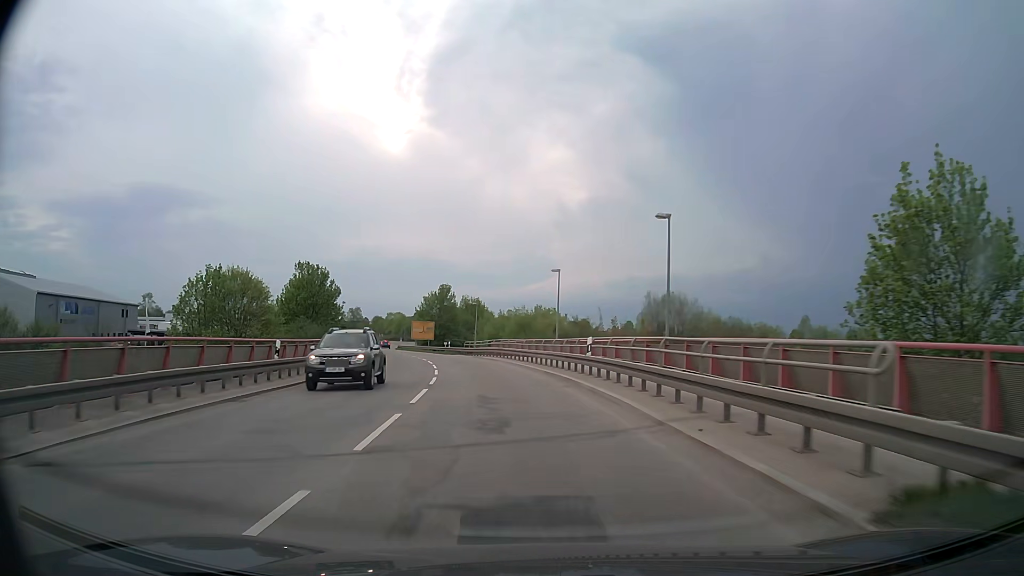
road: secondary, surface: asphalt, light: Day
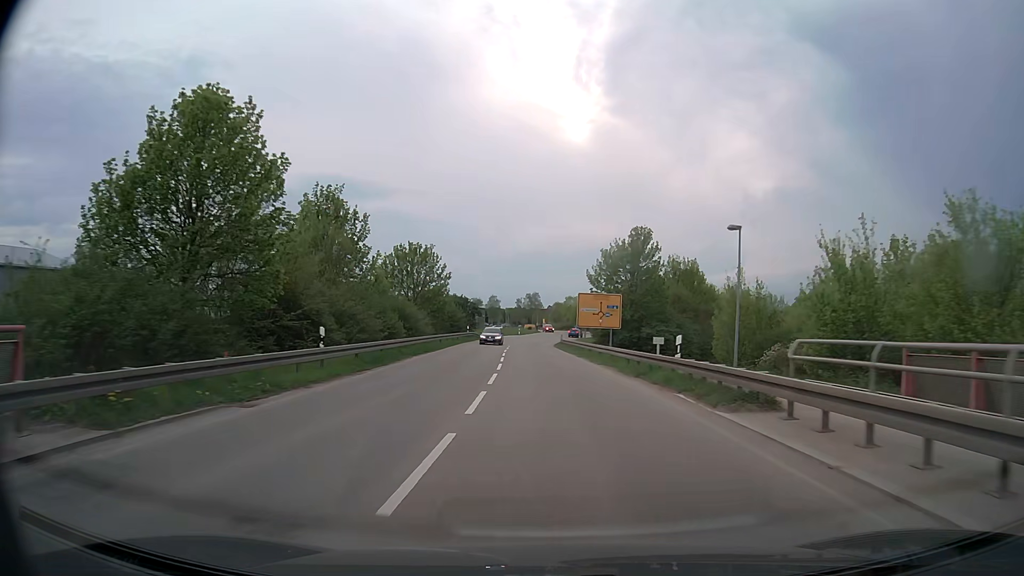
(-7.9, +50.0) m; -16°
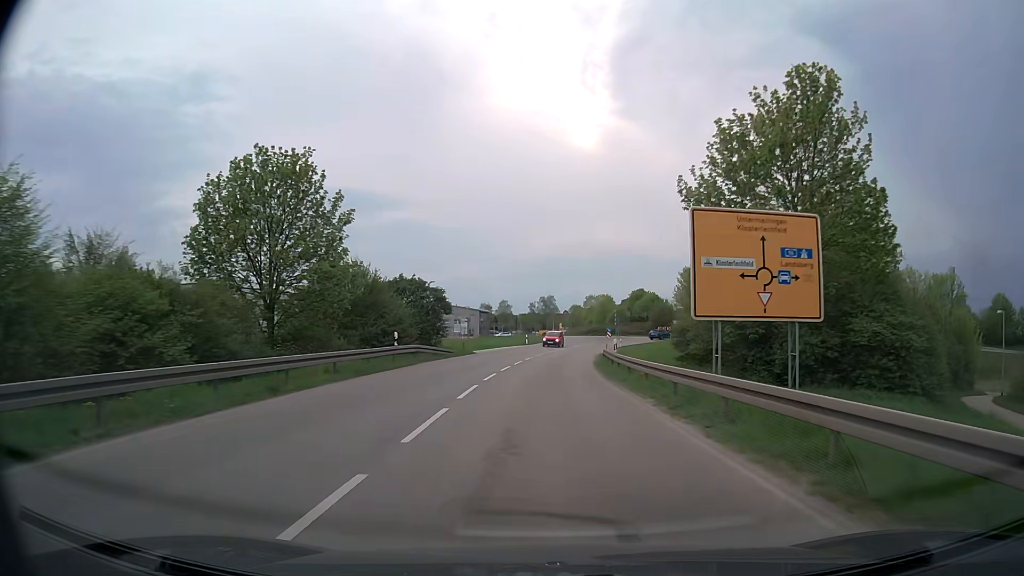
(-0.5, +38.0) m; -1°
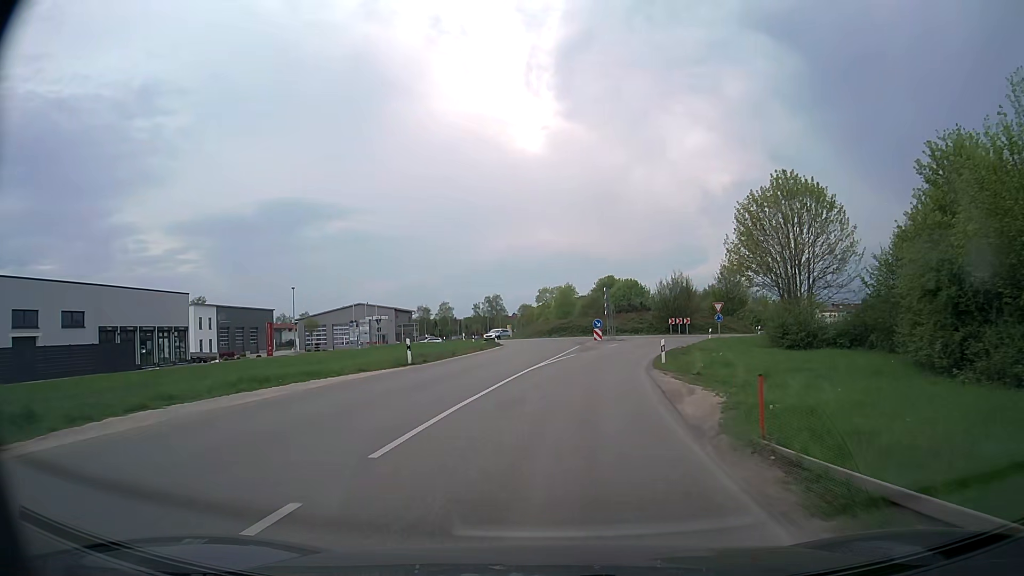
(+1.1, +42.4) m; +4°
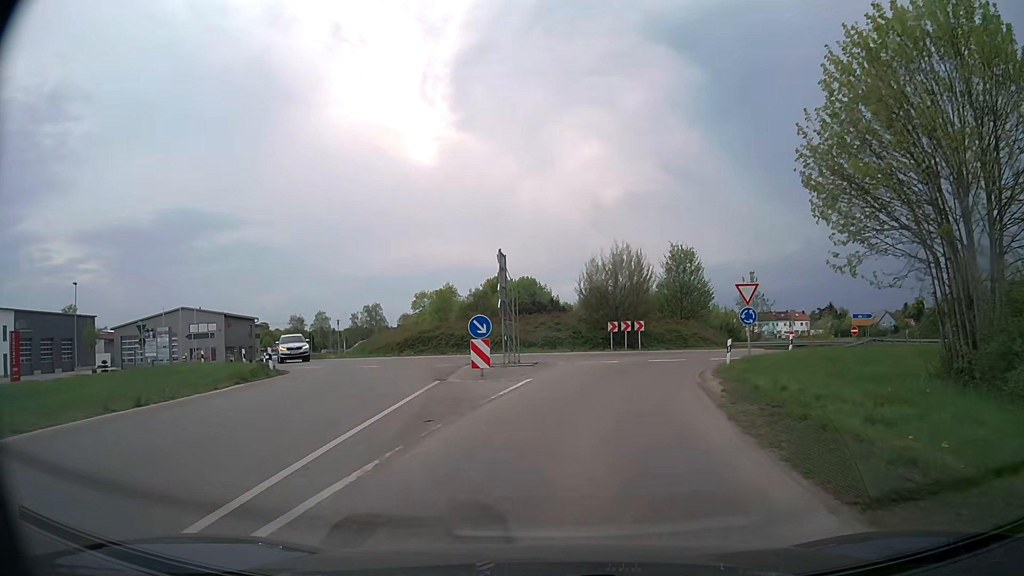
(+1.8, +26.4) m; +9°
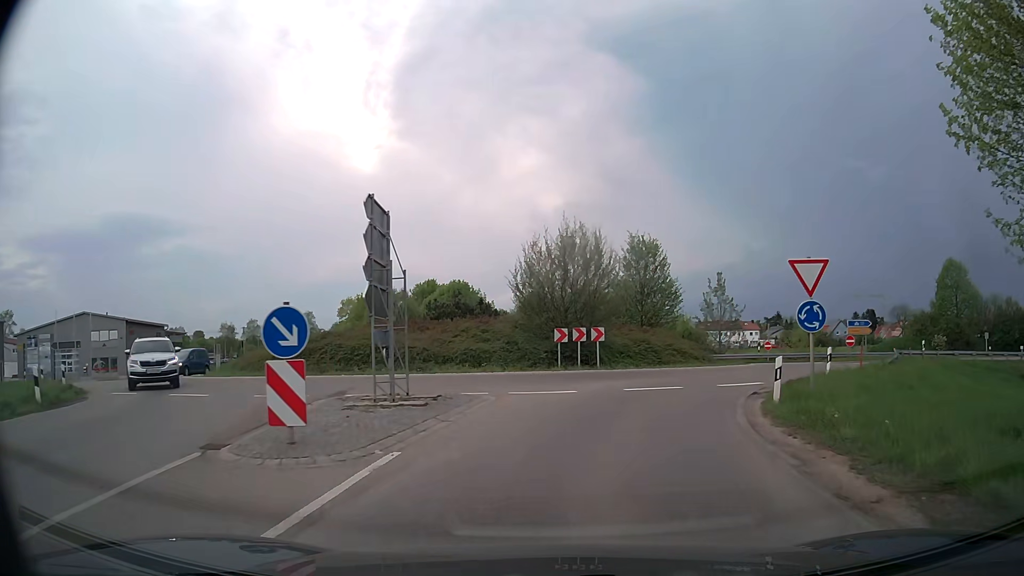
(+0.4, +9.9) m; +5°
